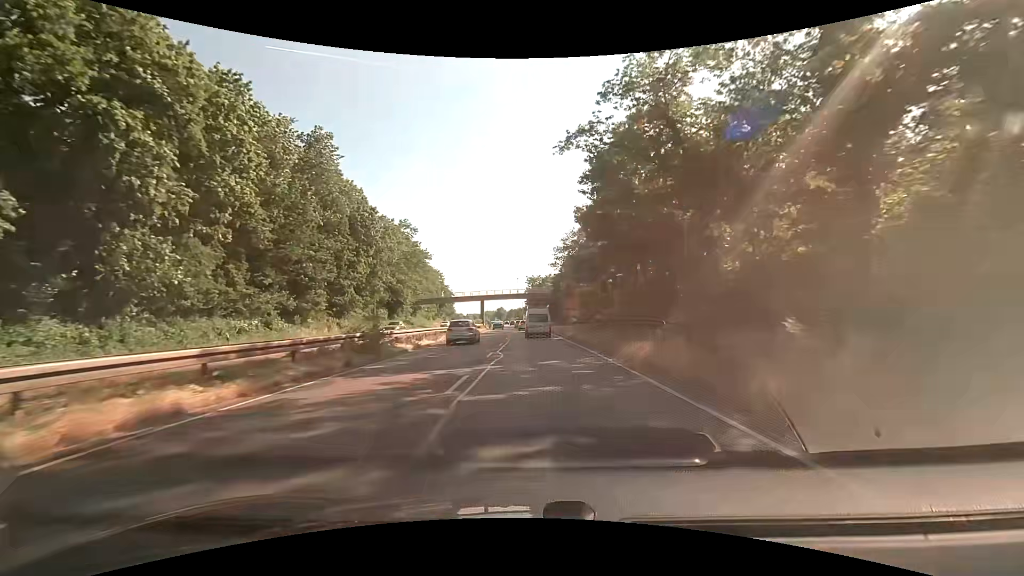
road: trunk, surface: asphalt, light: Day
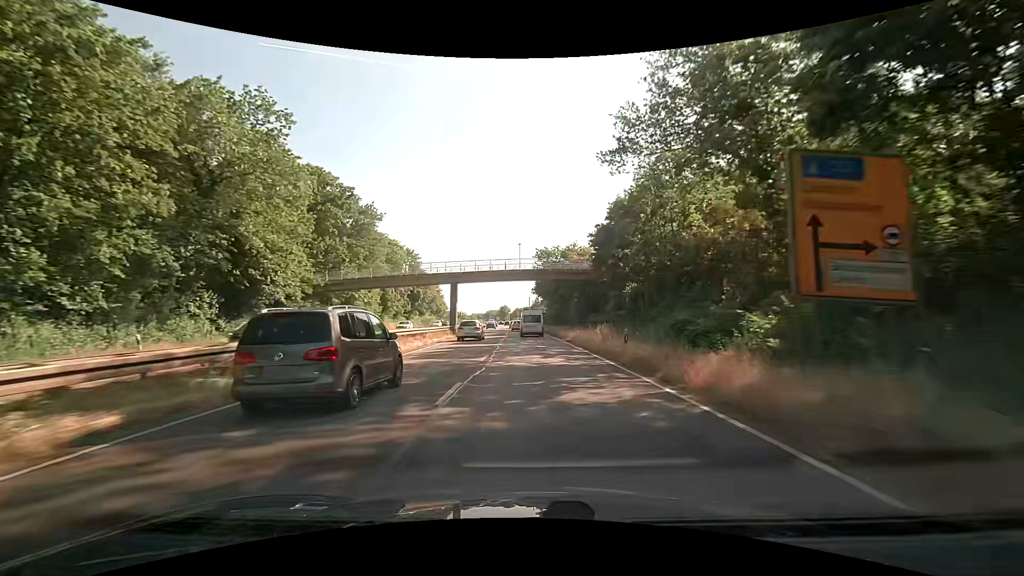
(-0.5, +46.1) m; -1°
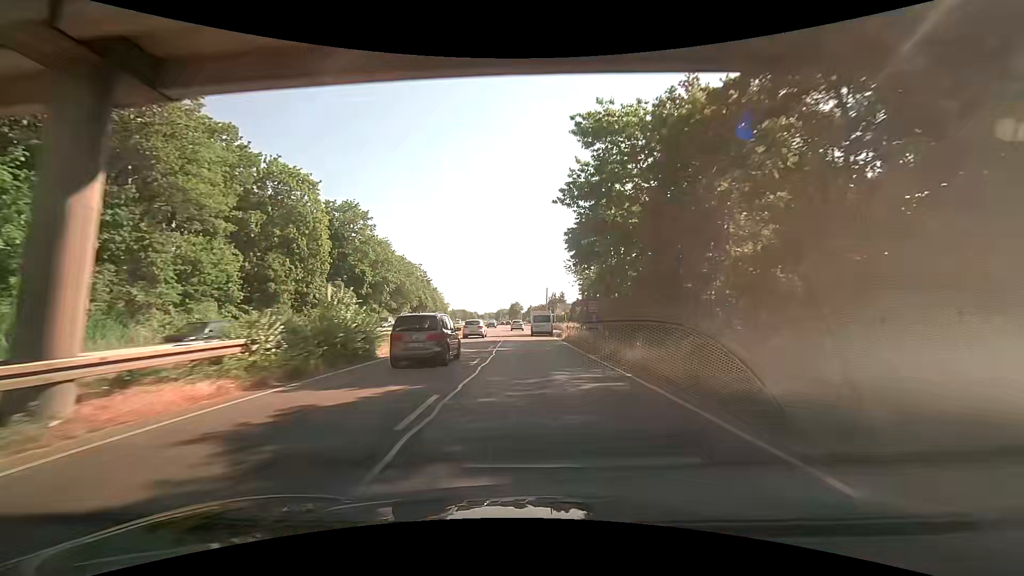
(-0.6, +46.8) m; -1°
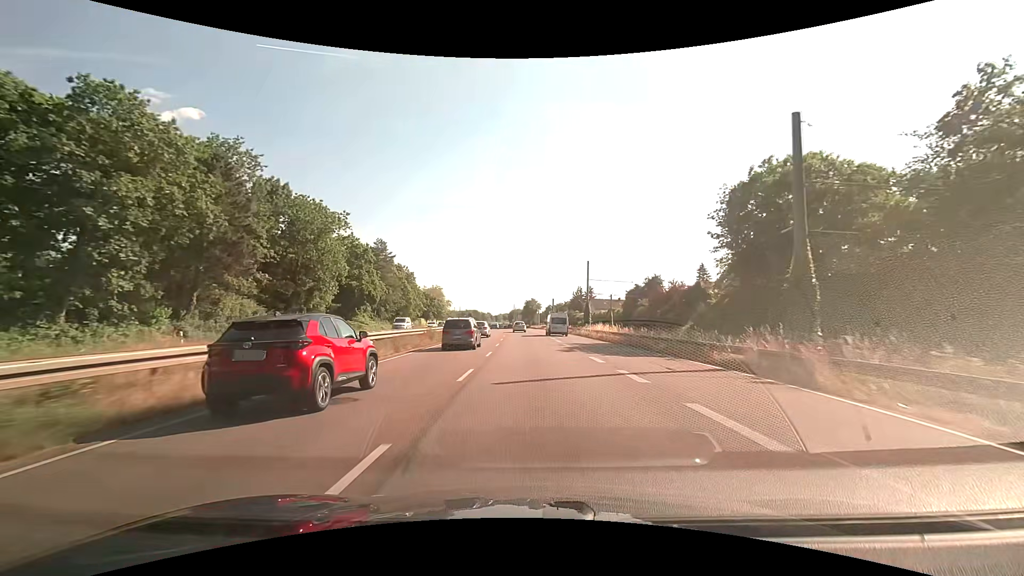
(-1.0, +57.5) m; -2°
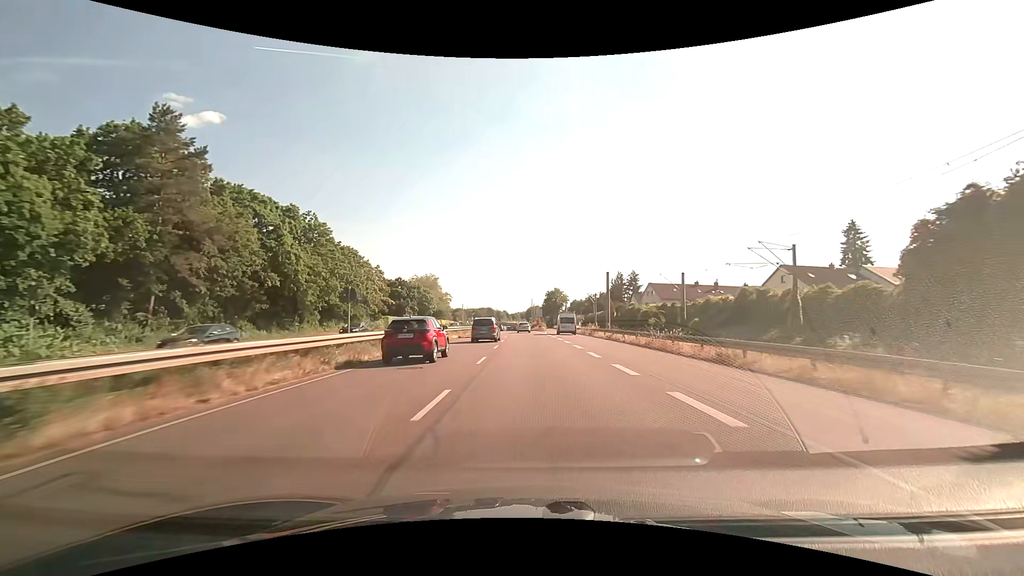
(-0.8, +58.6) m; -2°
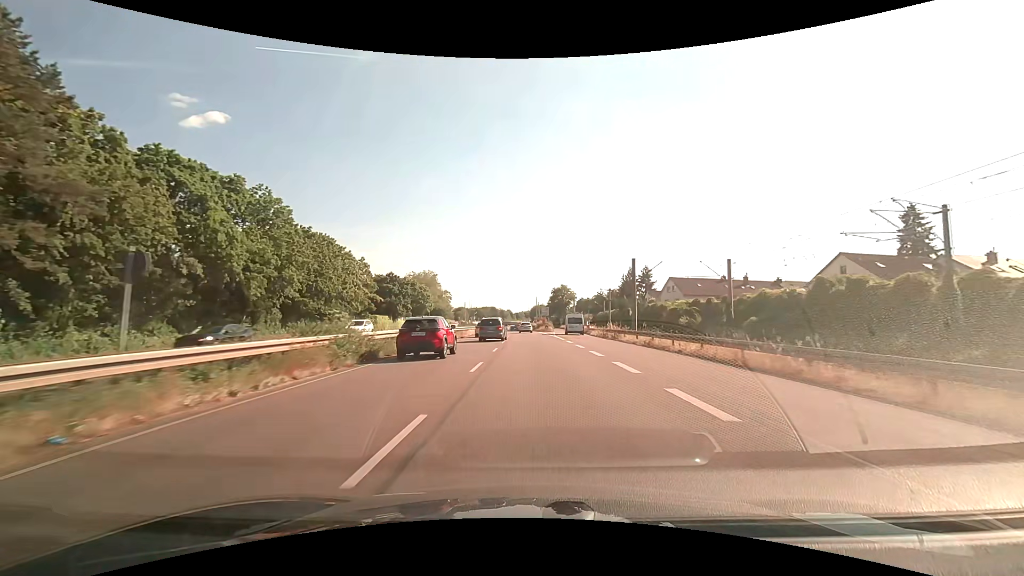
(-0.1, +11.6) m; -1°
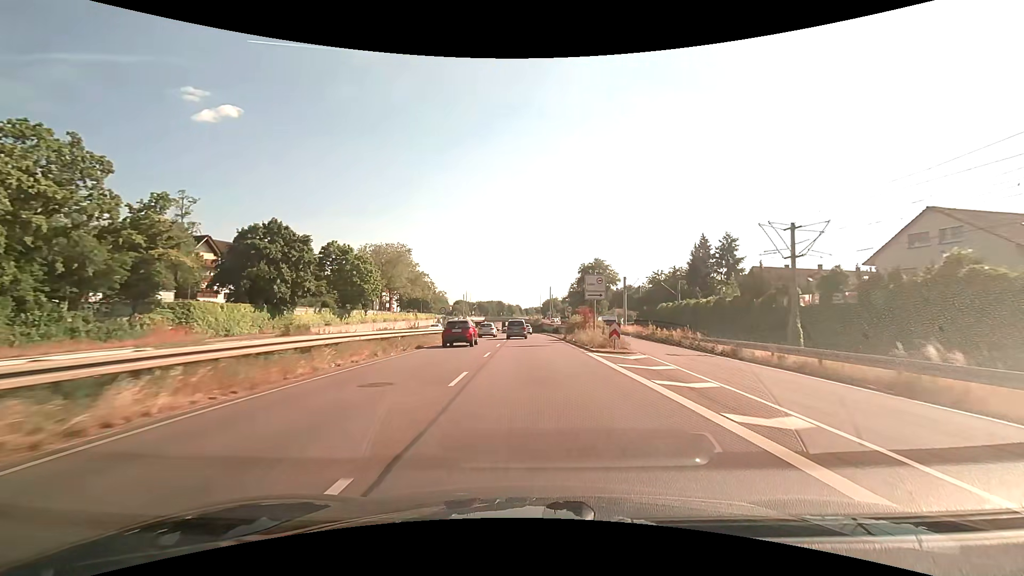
(-0.3, +56.5) m; -1°
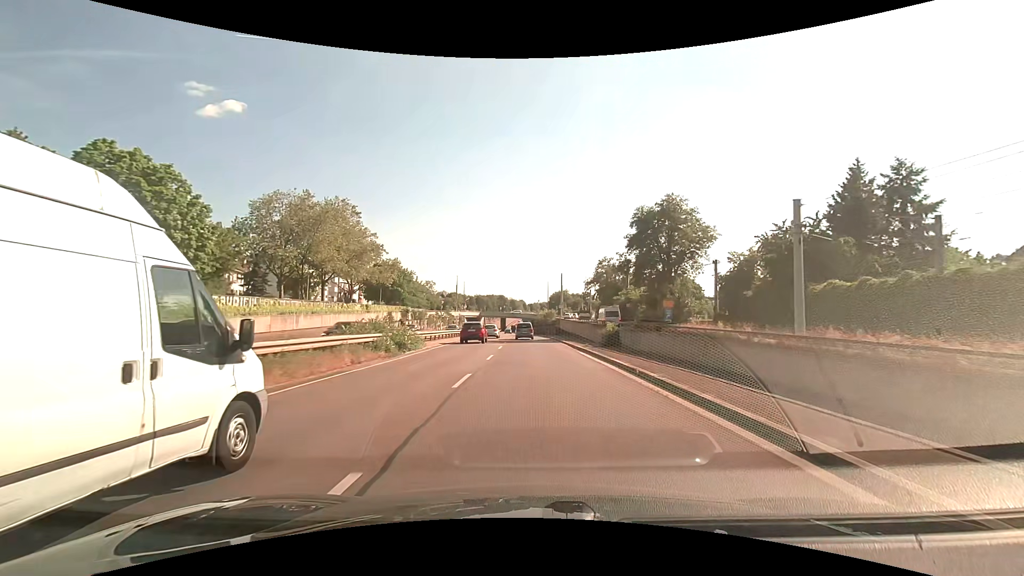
(-0.2, +44.8) m; -1°
(0, +10) (0, +20) (0, +30) (0, +40) (0, +50) (0, +60) (0, +70) (-1, +80) (-1, +90) (-1, +100) m
